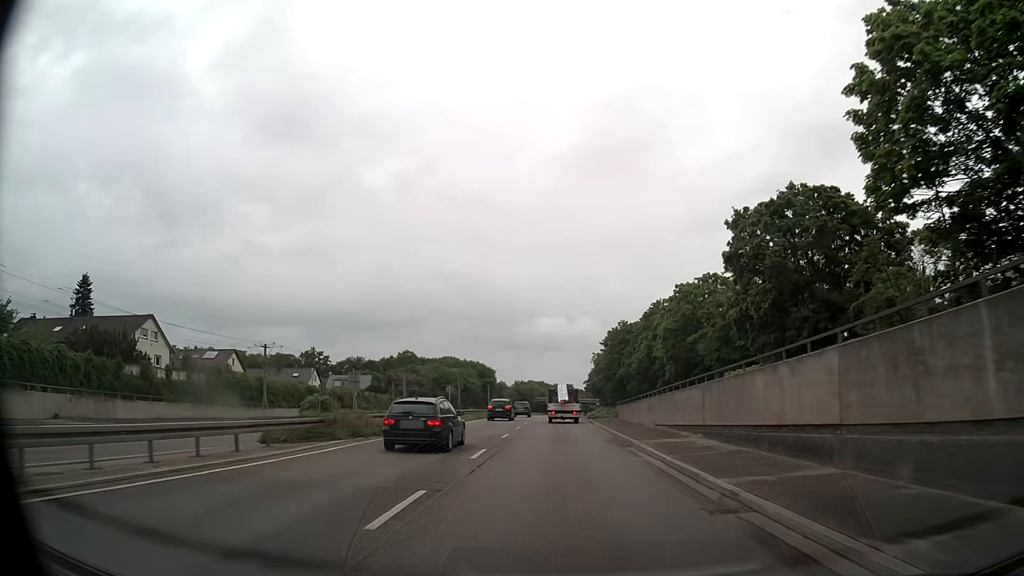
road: trunk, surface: asphalt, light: Day
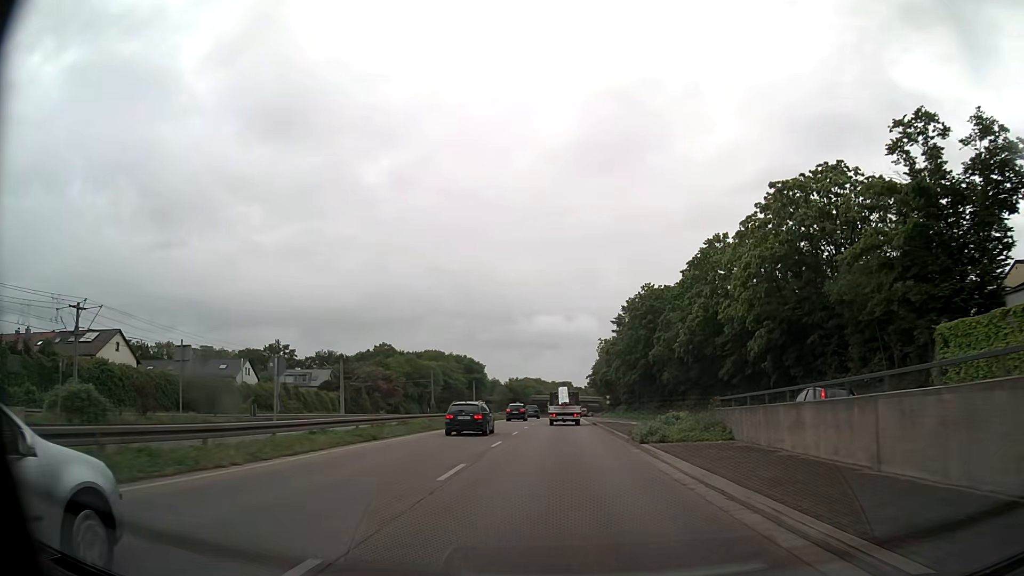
(+0.1, +31.6) m; 0°
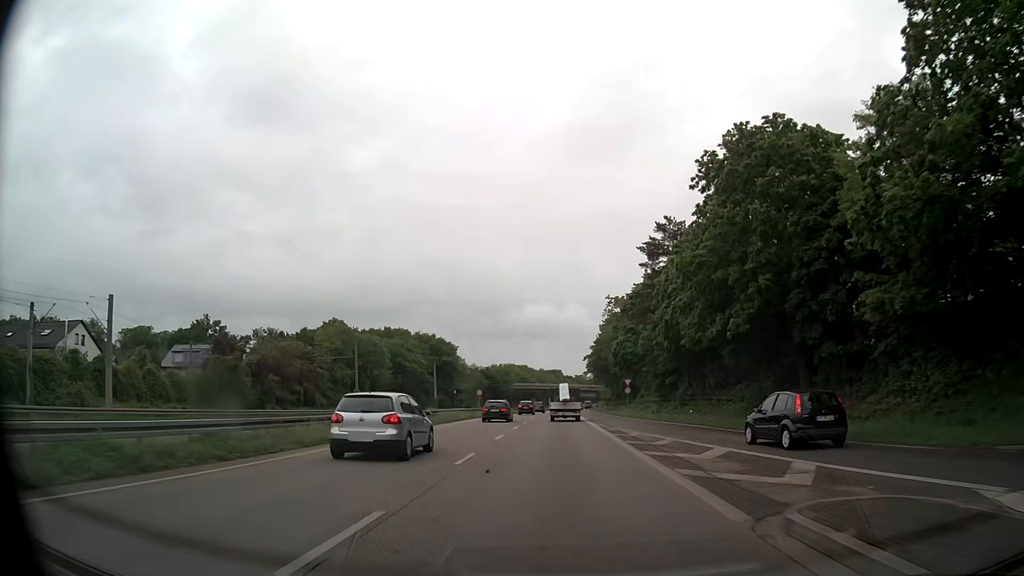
(+0.4, +42.3) m; +1°
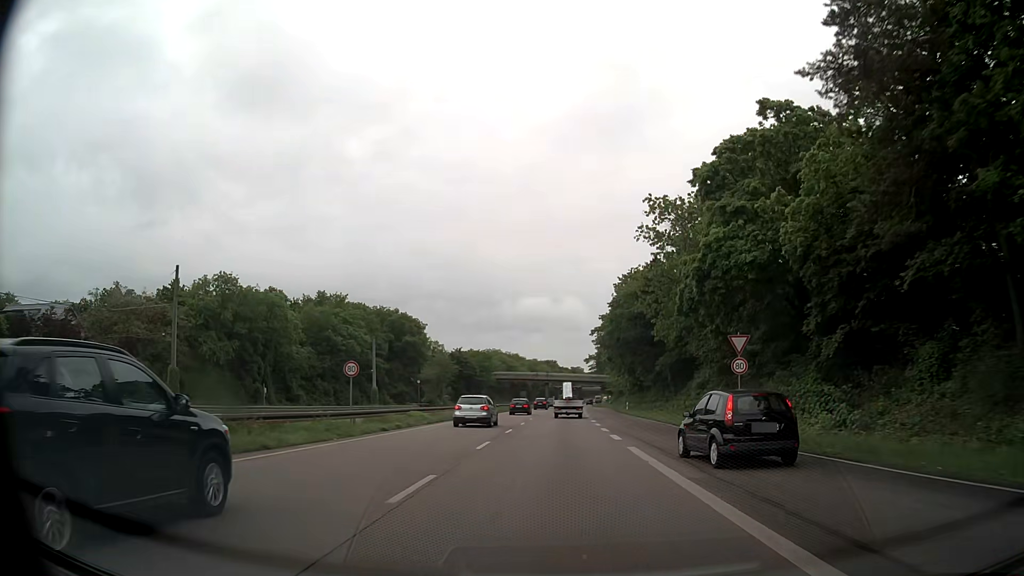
(+0.2, +41.2) m; +1°
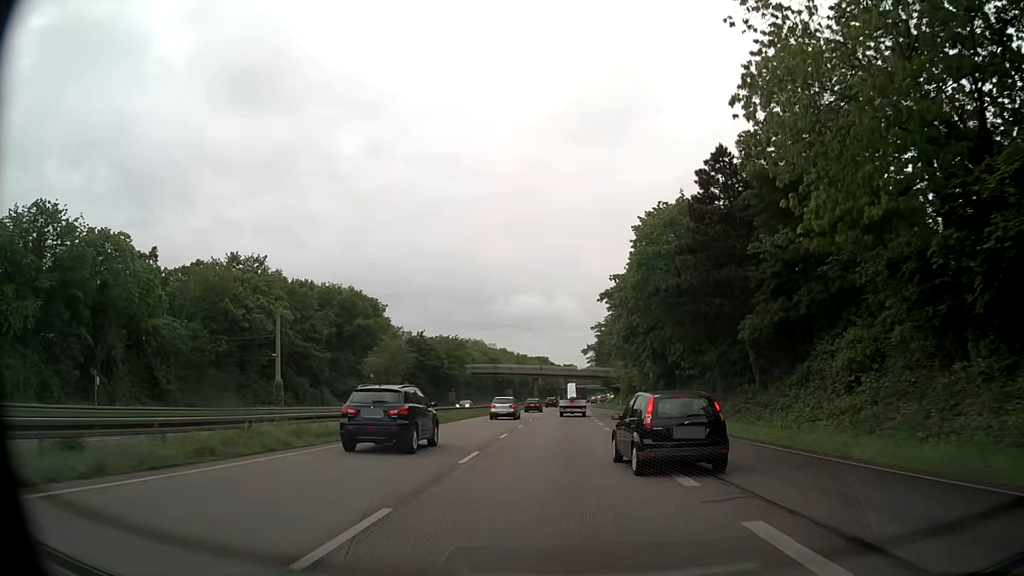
(+0.1, +30.0) m; 0°
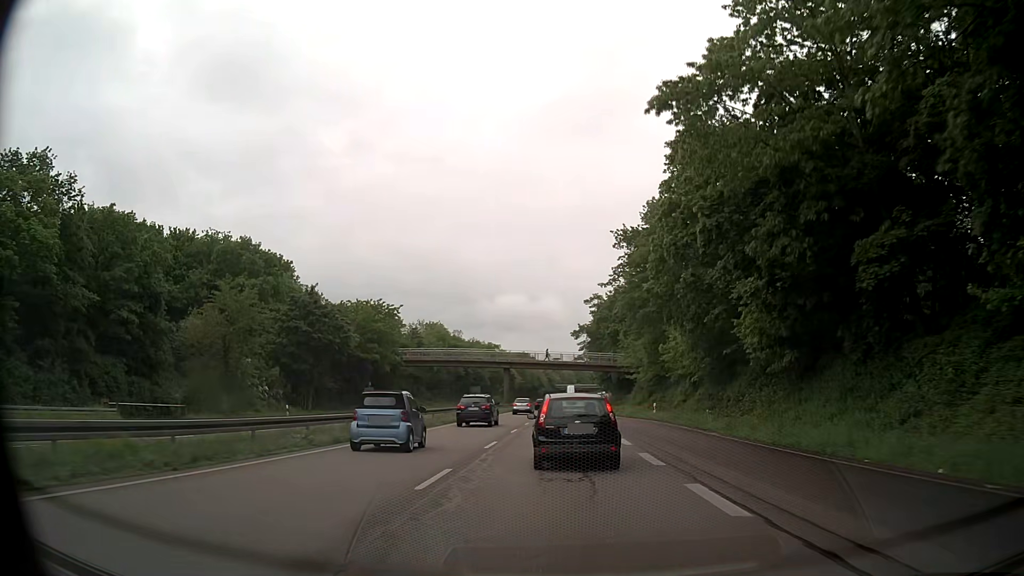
(+0.8, +39.8) m; +2°
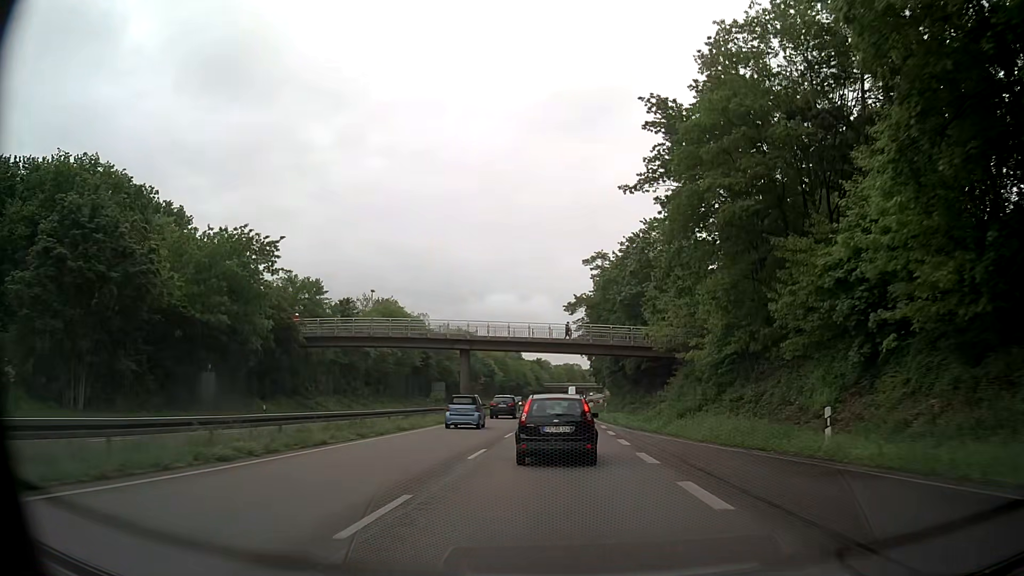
(+0.3, +30.5) m; +1°
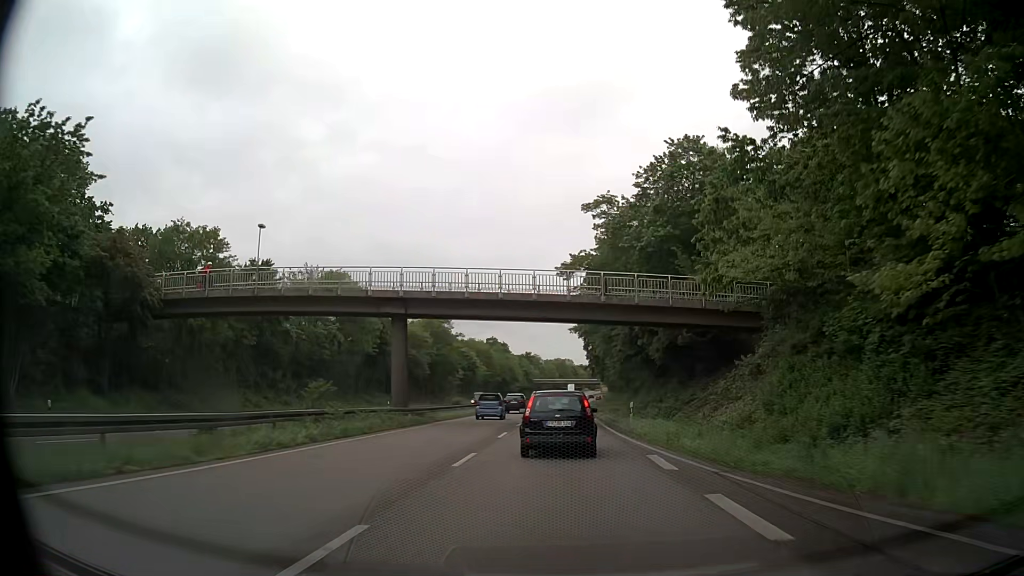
(+0.1, +20.3) m; 0°
(0, +10) (0, +20) (0, +30) (+1, +40) (+1, +50) (+1, +60) (+1, +70) (+2, +80) (+2, +90) (+3, +100) m
